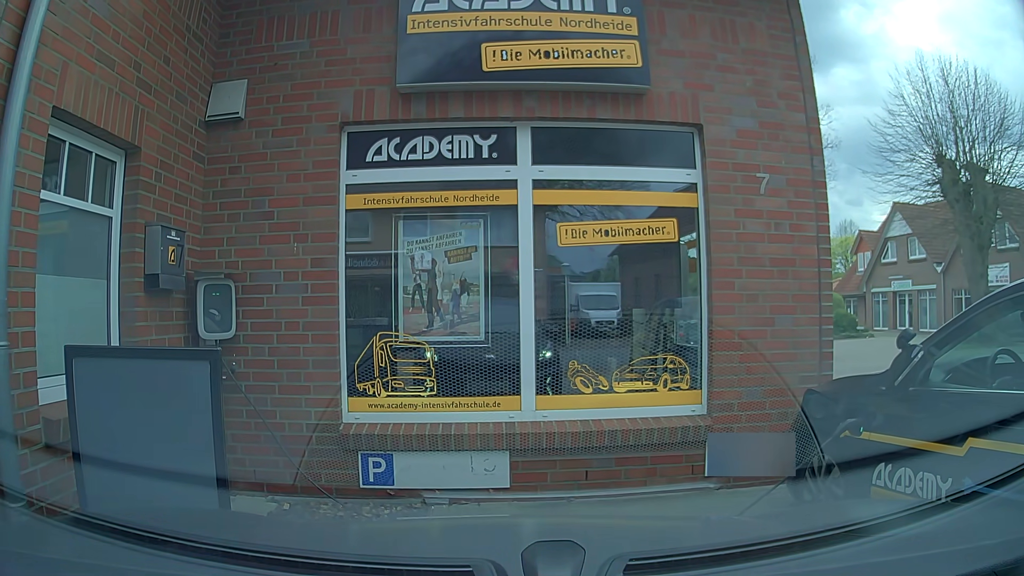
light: Day
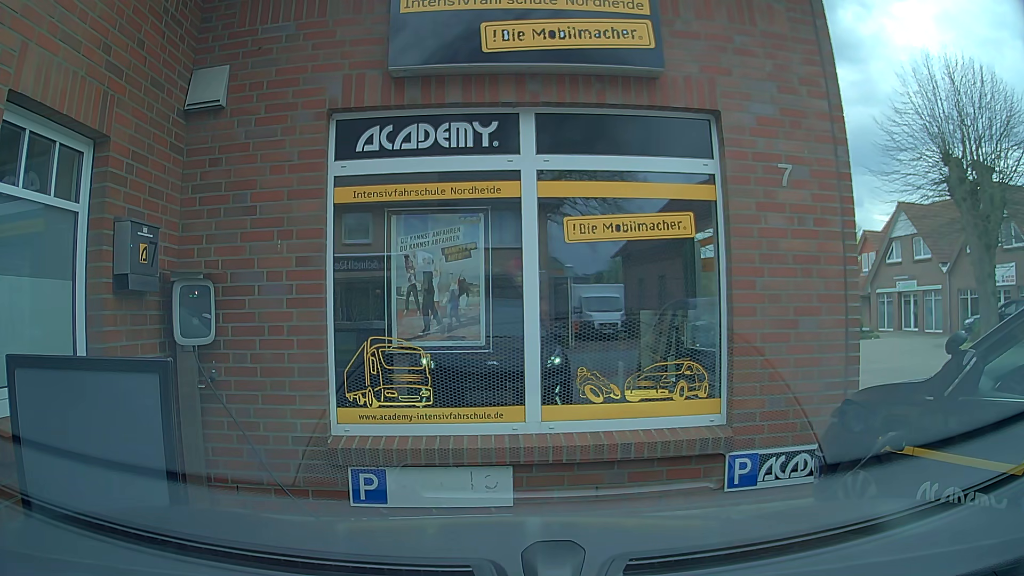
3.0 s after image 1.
(0.0, +0.4) m; 0°
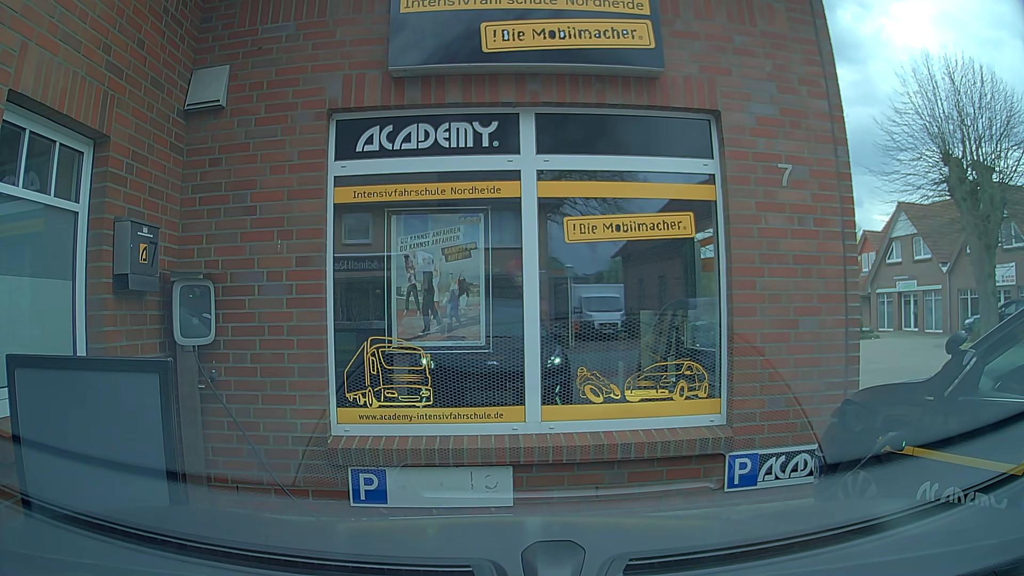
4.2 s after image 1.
(0.0, 0.0) m; 0°
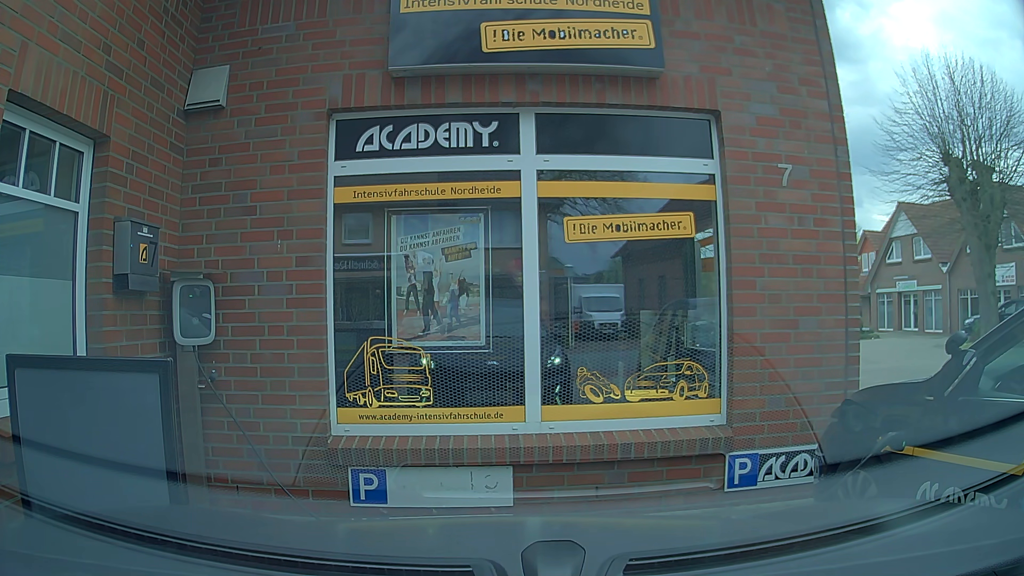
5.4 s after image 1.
(0.0, 0.0) m; 0°
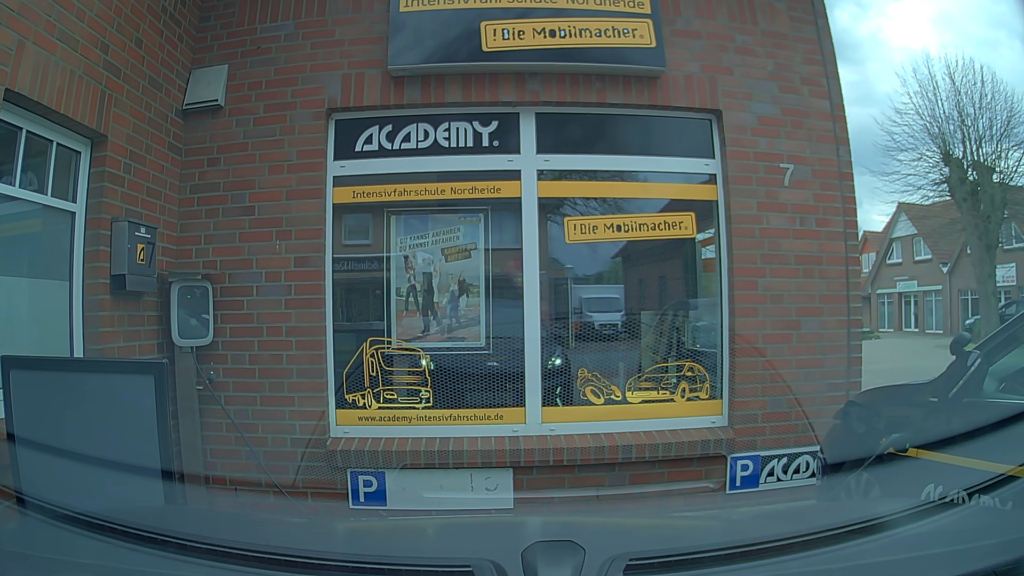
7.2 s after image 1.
(0.0, 0.0) m; 0°
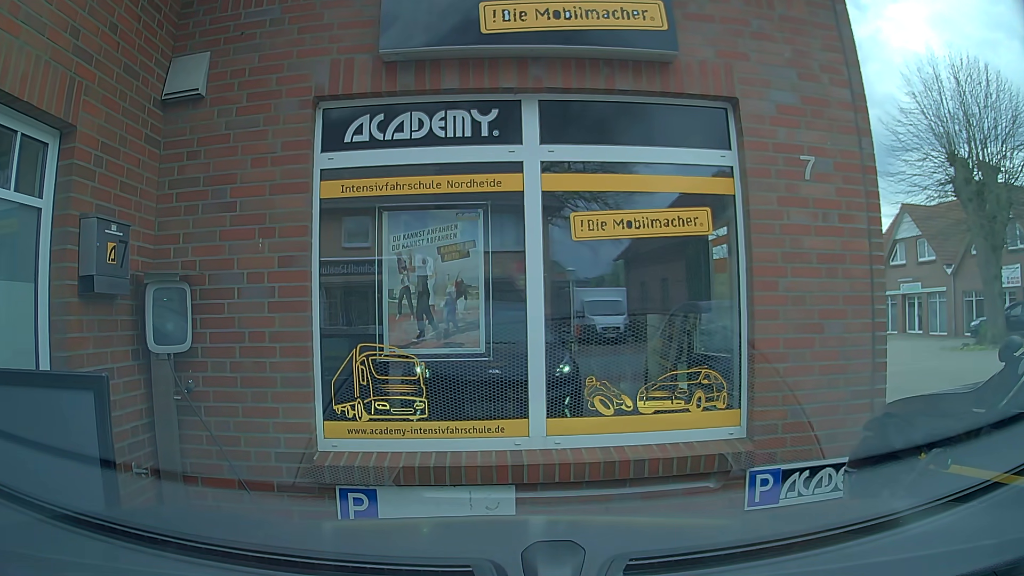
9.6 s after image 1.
(0.0, +0.3) m; 0°
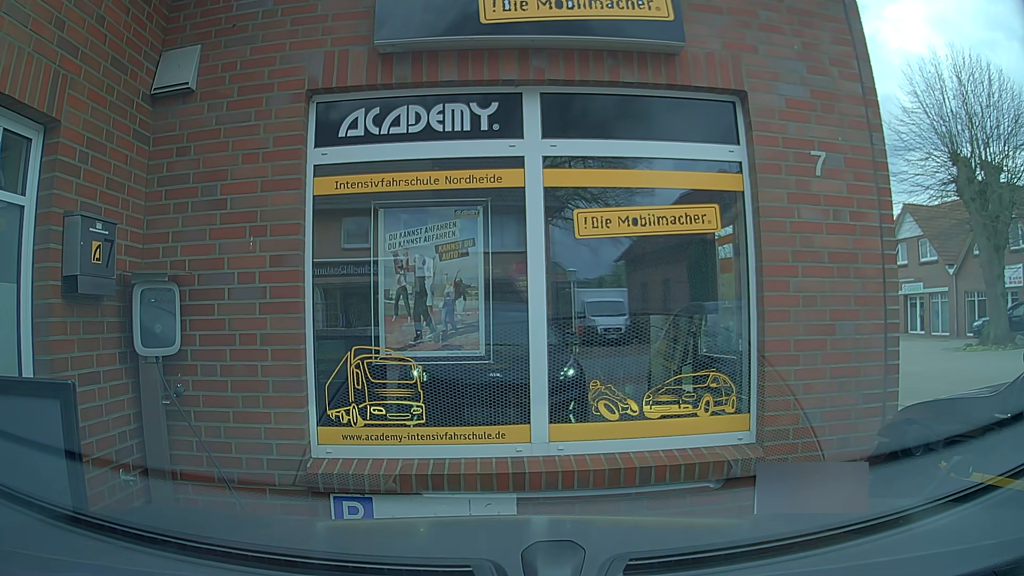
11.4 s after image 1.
(0.0, +0.2) m; 0°
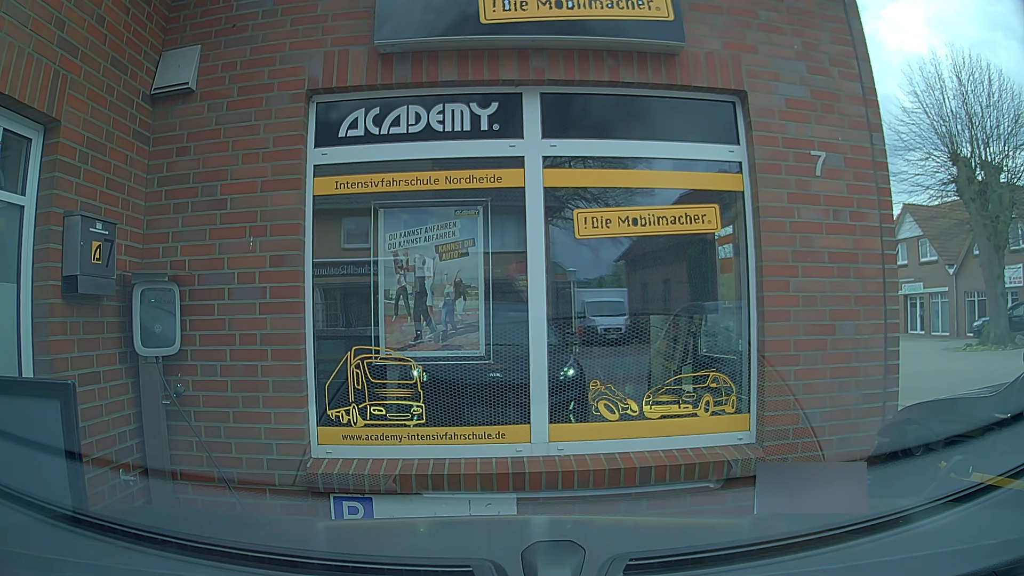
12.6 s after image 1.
(0.0, 0.0) m; 0°
